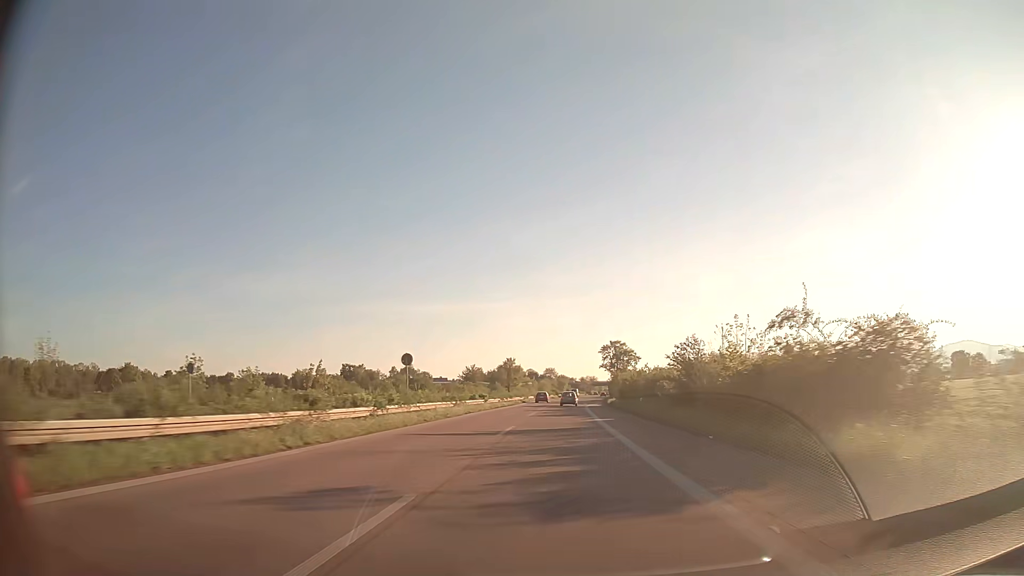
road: trunk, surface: asphalt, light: Day
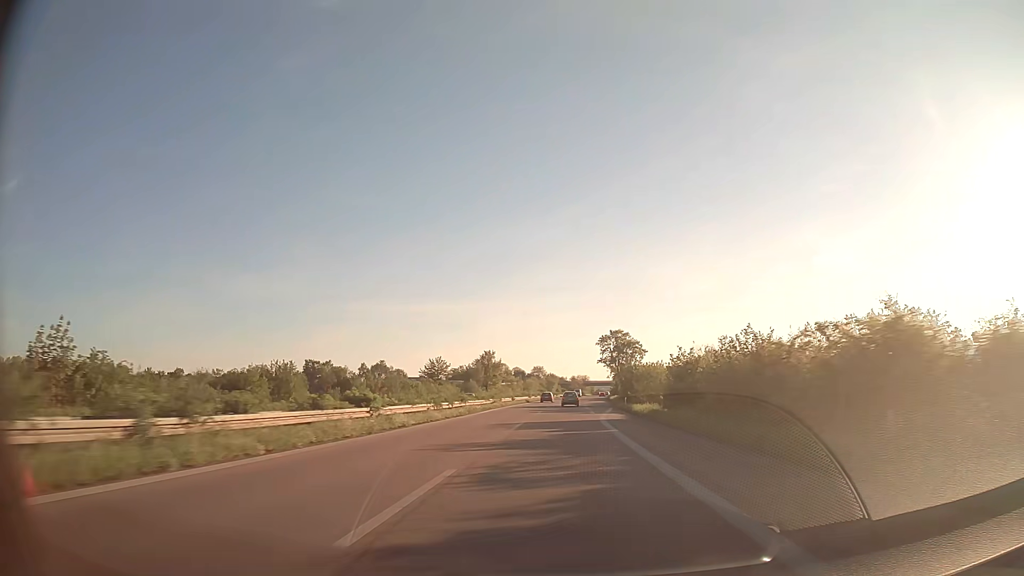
(+0.3, +33.4) m; +1°
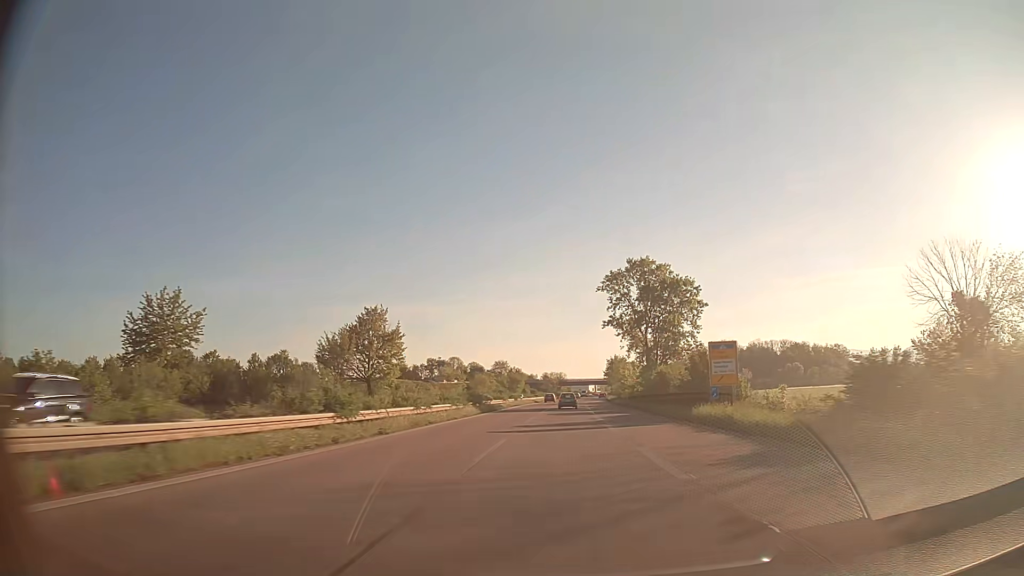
(+1.7, +82.6) m; +2°
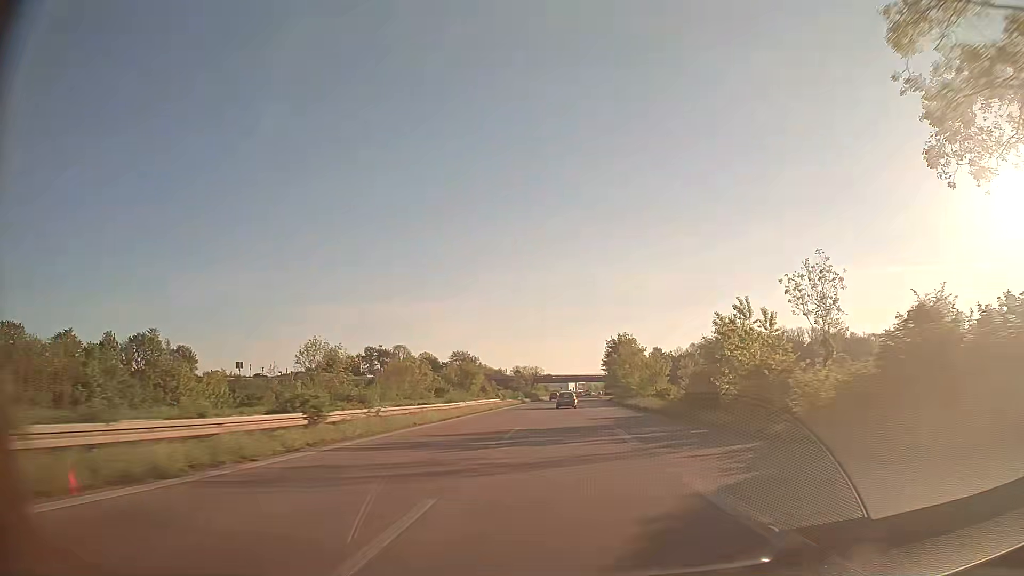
(+1.1, +65.5) m; +2°
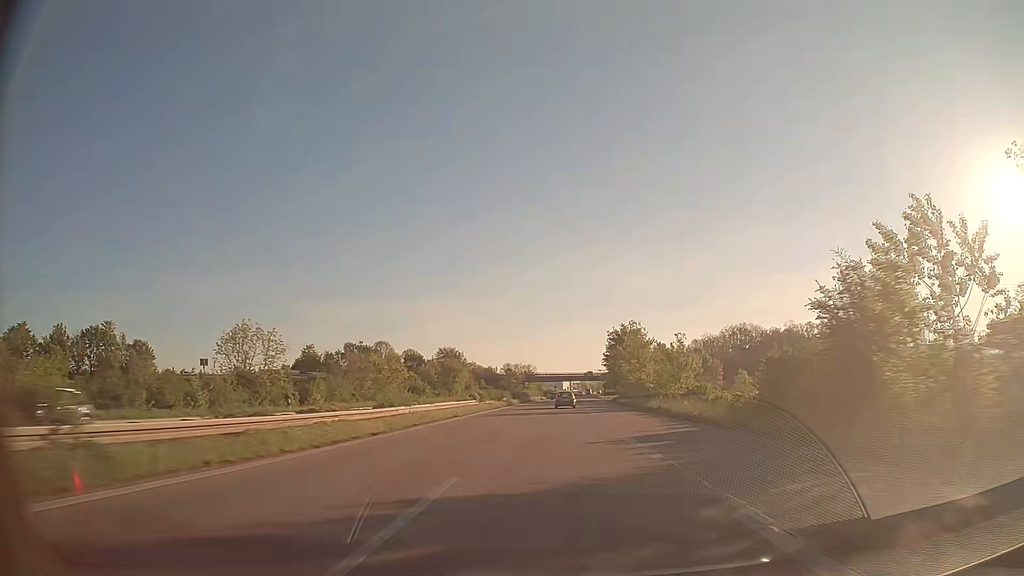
(0.0, +16.3) m; 0°
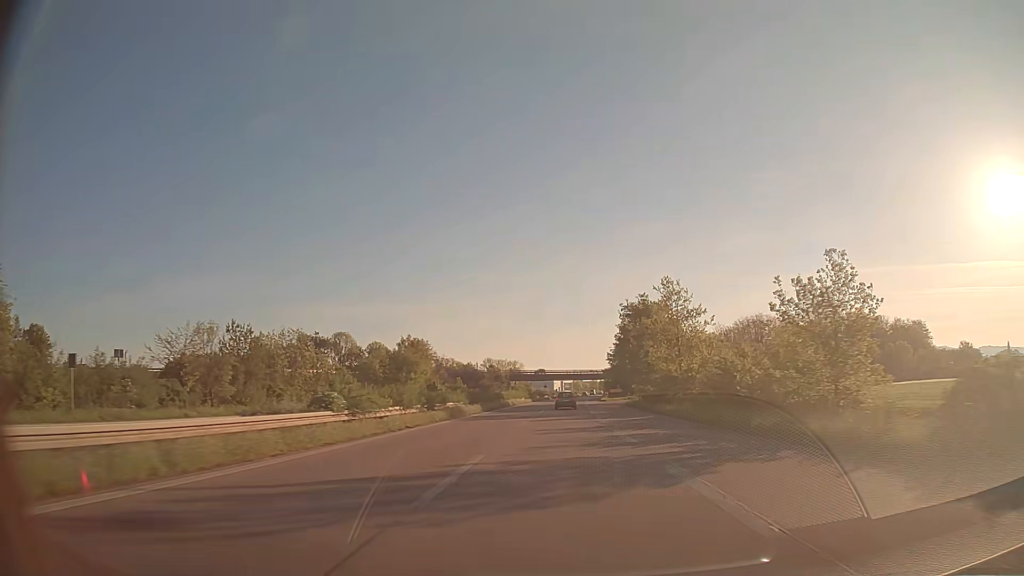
(+0.2, +32.5) m; +1°
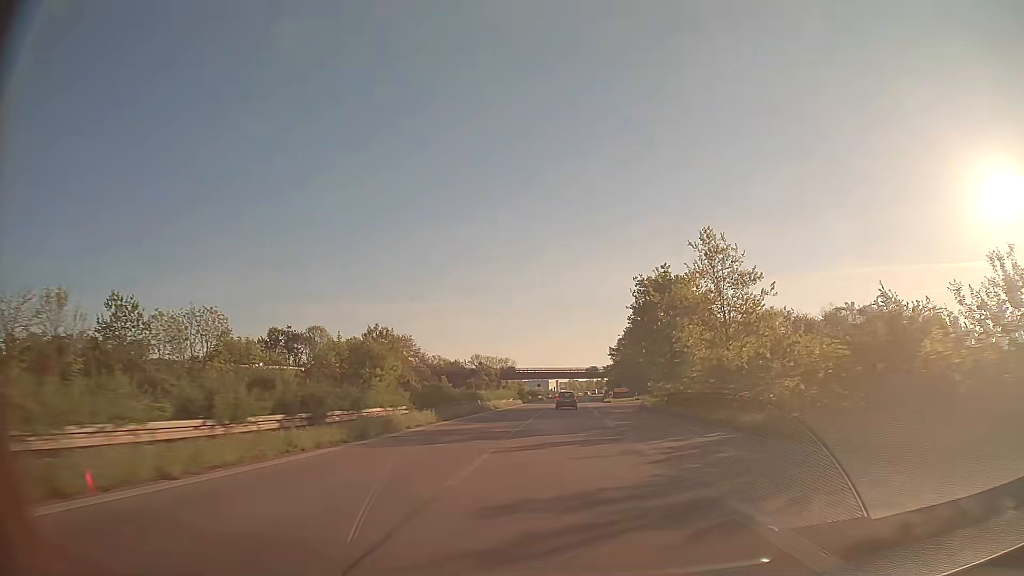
(+0.1, +16.2) m; 0°
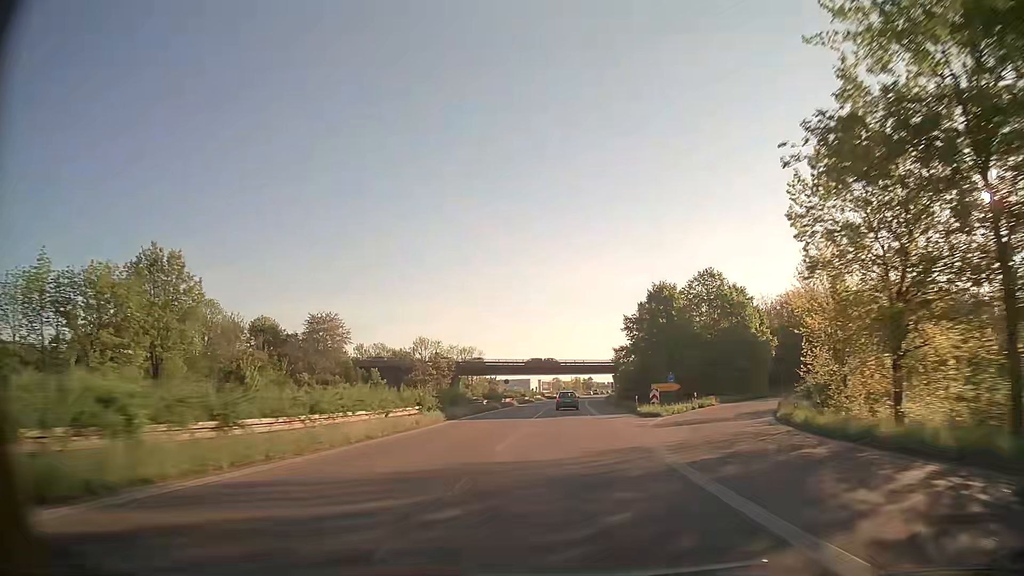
(+0.6, +48.4) m; +1°
(0, +10) (0, +20) (0, +30) (0, +40) (+1, +50) (+1, +60) (+1, +70) (+2, +80) (+2, +90) (+3, +100) m
